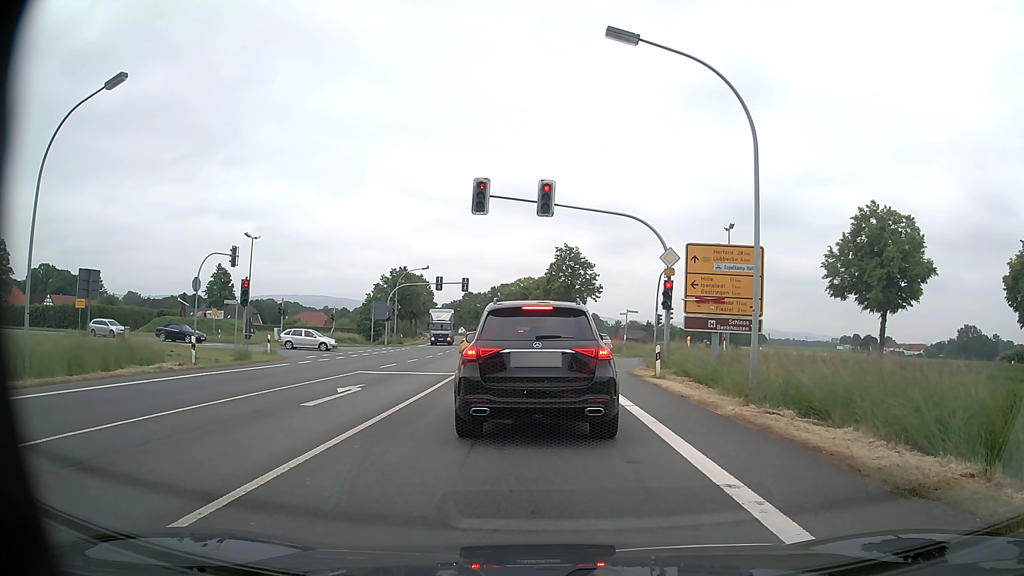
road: primary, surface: asphalt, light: Day
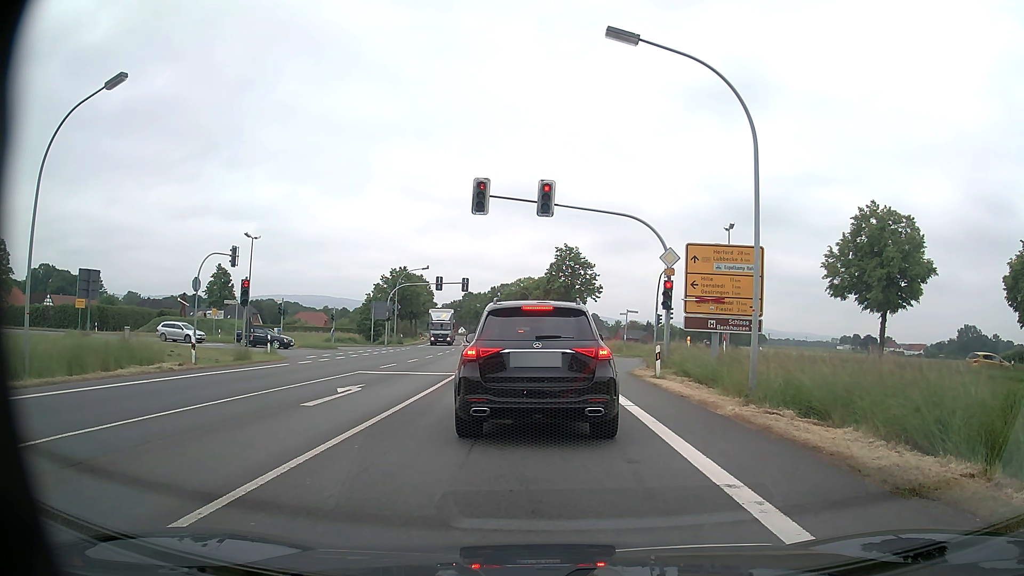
(0.0, 0.0) m; 0°
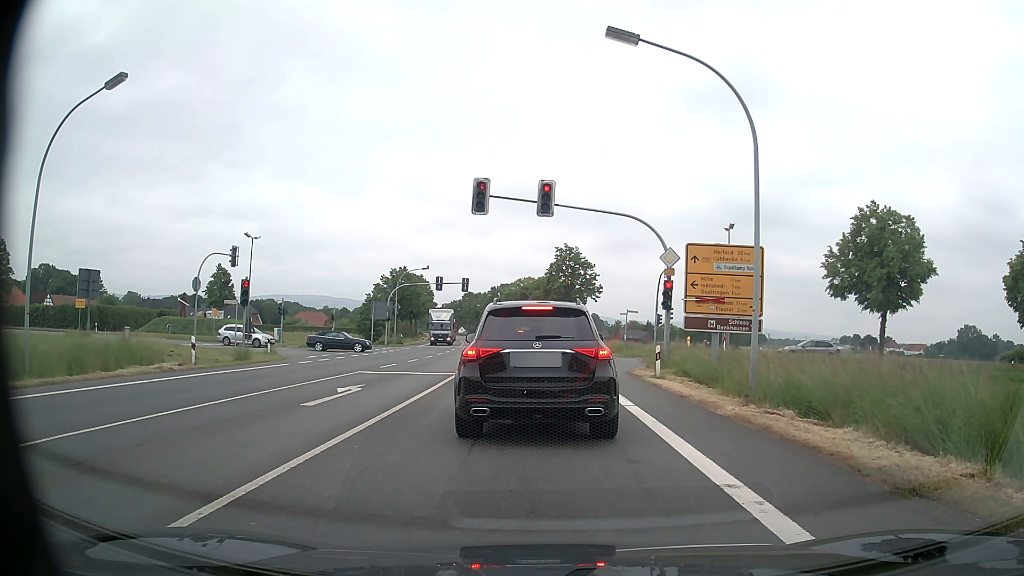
(0.0, 0.0) m; 0°
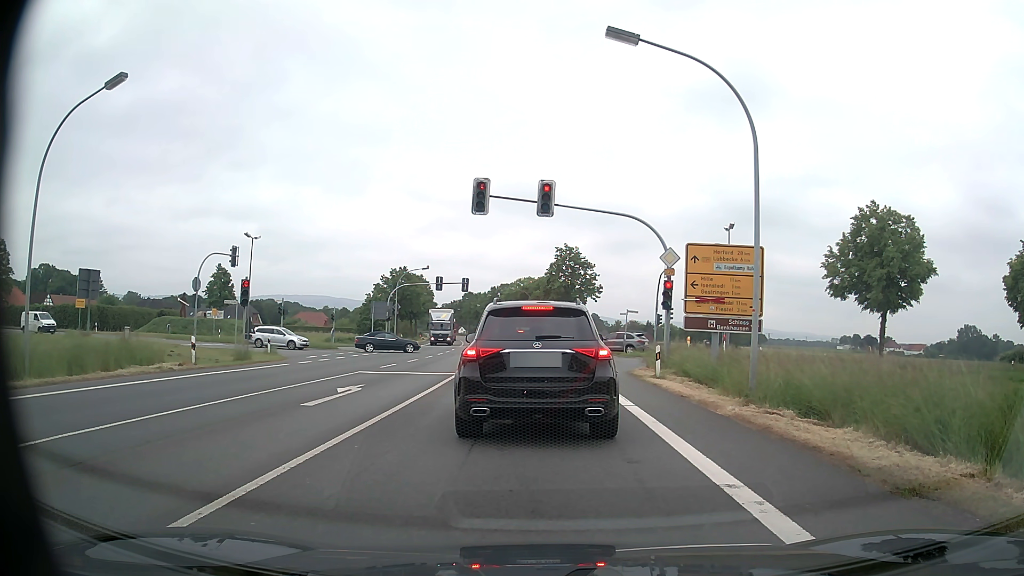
(0.0, 0.0) m; 0°
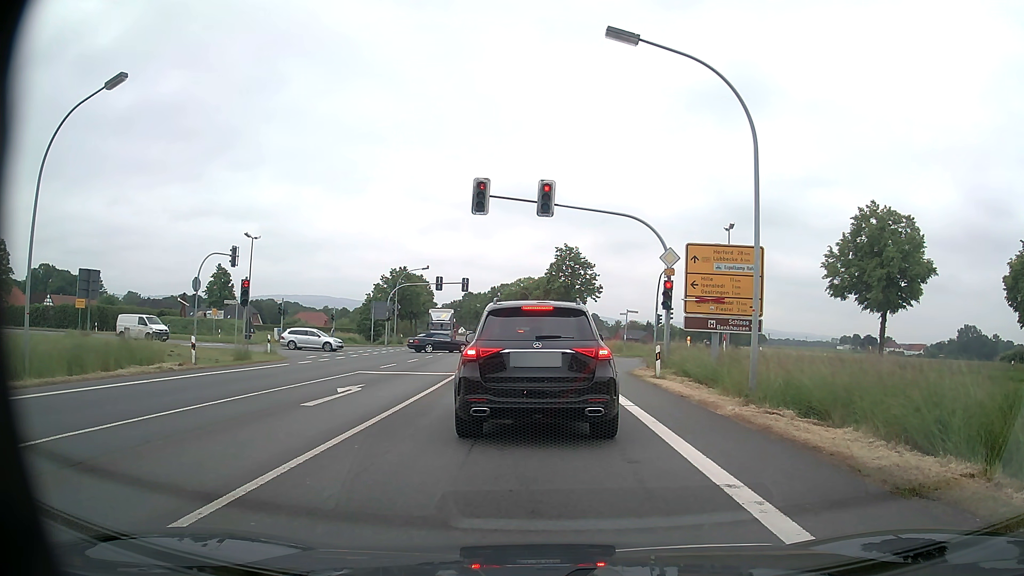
(0.0, 0.0) m; 0°
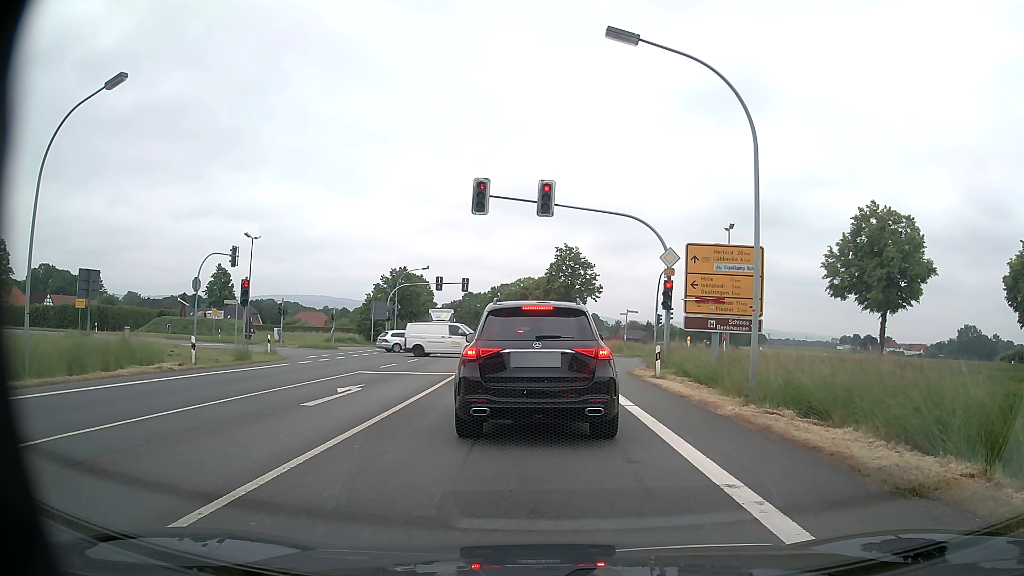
(0.0, 0.0) m; 0°
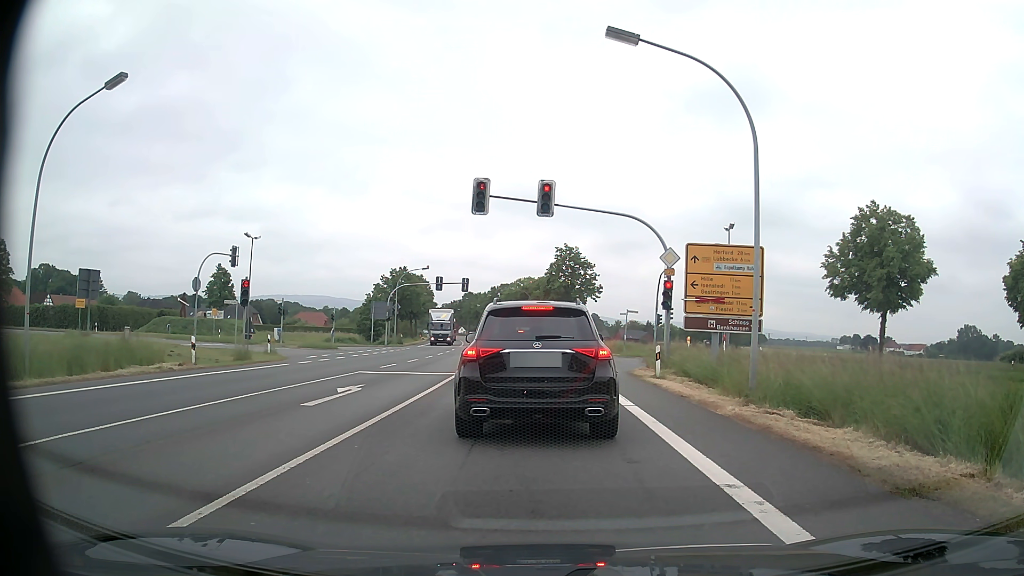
(0.0, 0.0) m; 0°
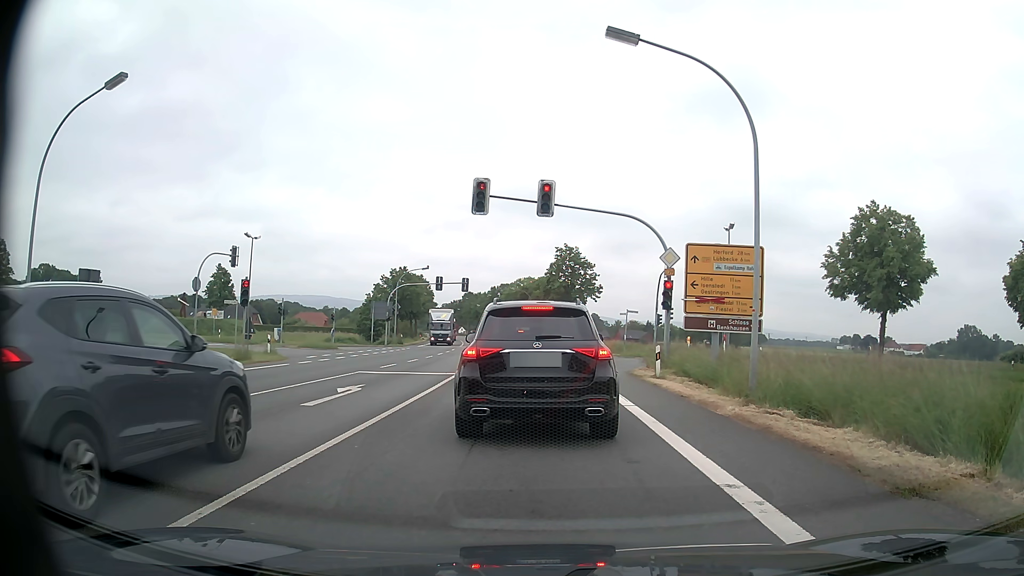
(0.0, 0.0) m; 0°
(0, +10) (0, +20) (0, +30) (-1, +40) (-1, +50) (-2, +60) (-3, +70) (-4, +80) (-4, +90) (-6, +100) m
